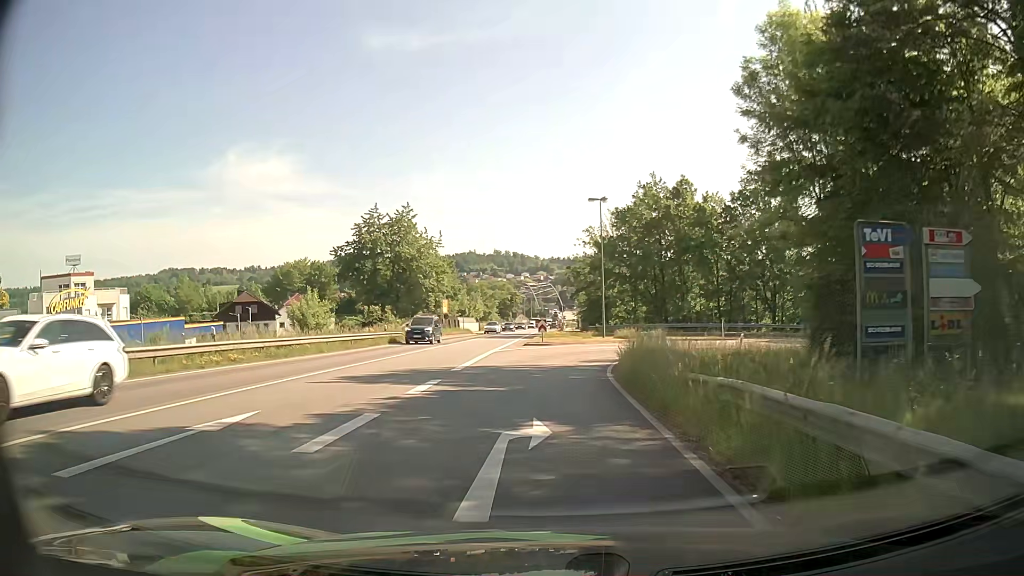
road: primary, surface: asphalt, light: Day
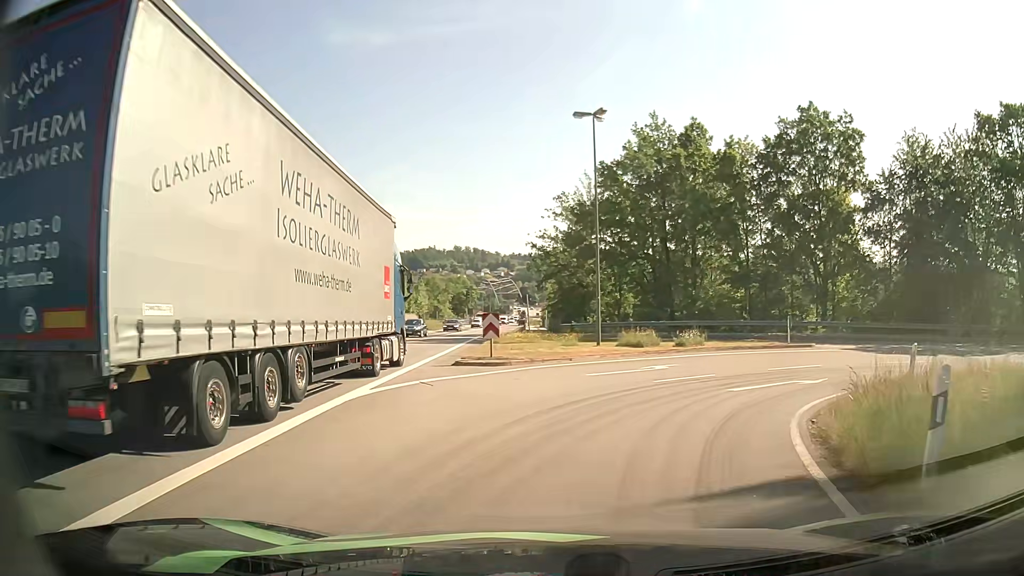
(0.0, +19.6) m; +2°
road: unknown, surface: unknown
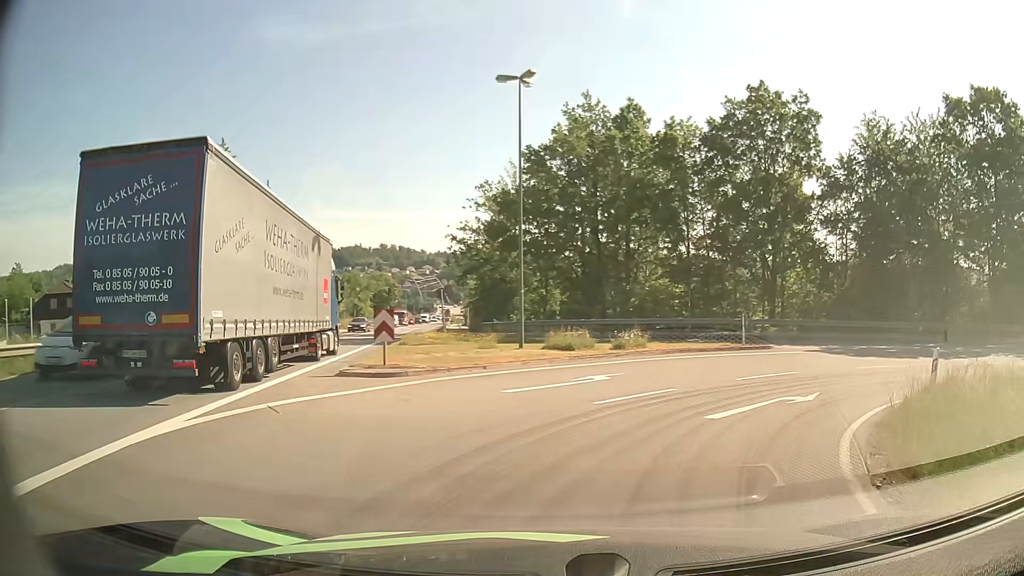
(+0.2, +4.3) m; +8°
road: primary_link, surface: asphalt
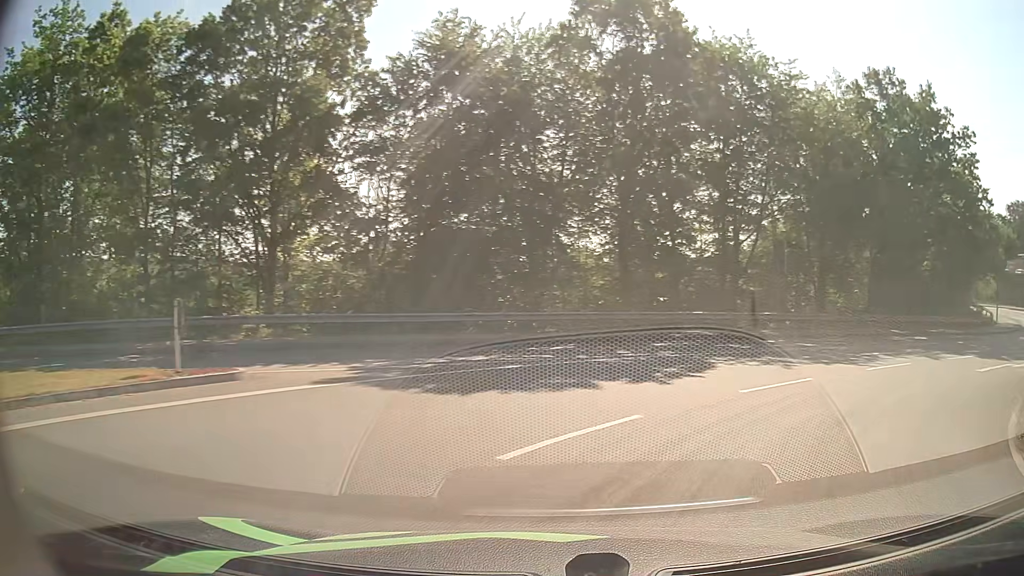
(+4.4, +14.7) m; +38°
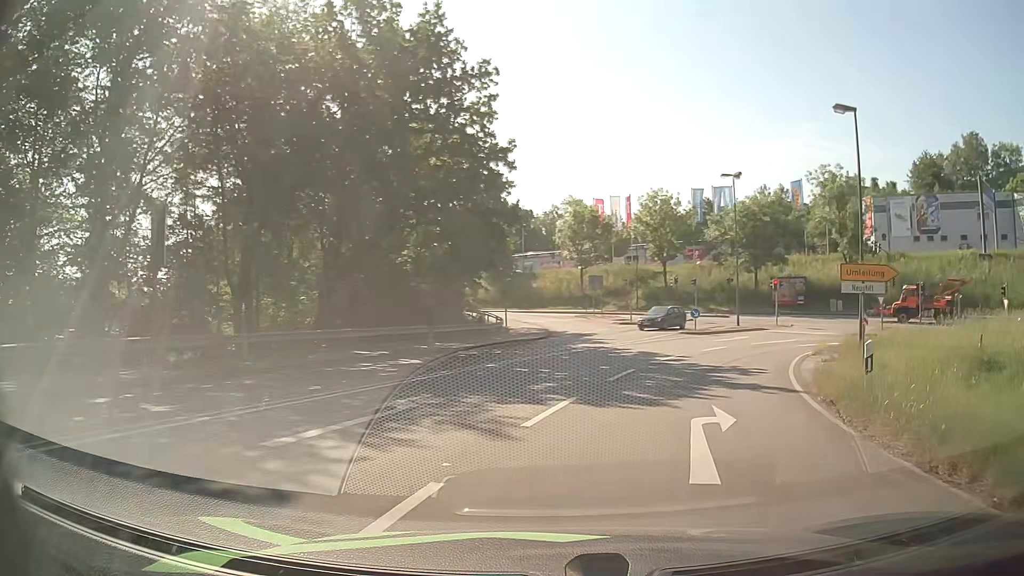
(+6.0, +12.6) m; +48°
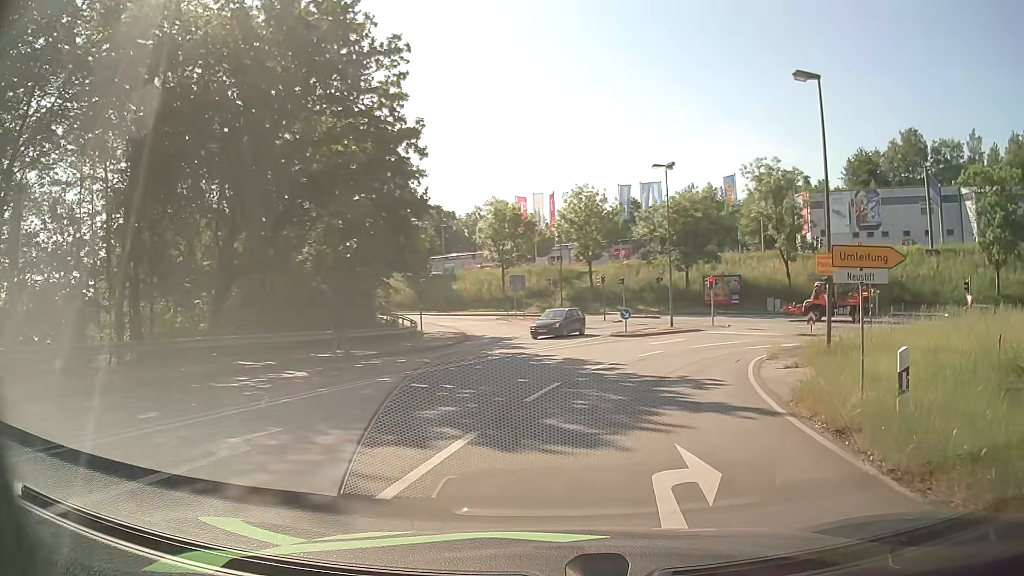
(+0.2, +3.3) m; +6°
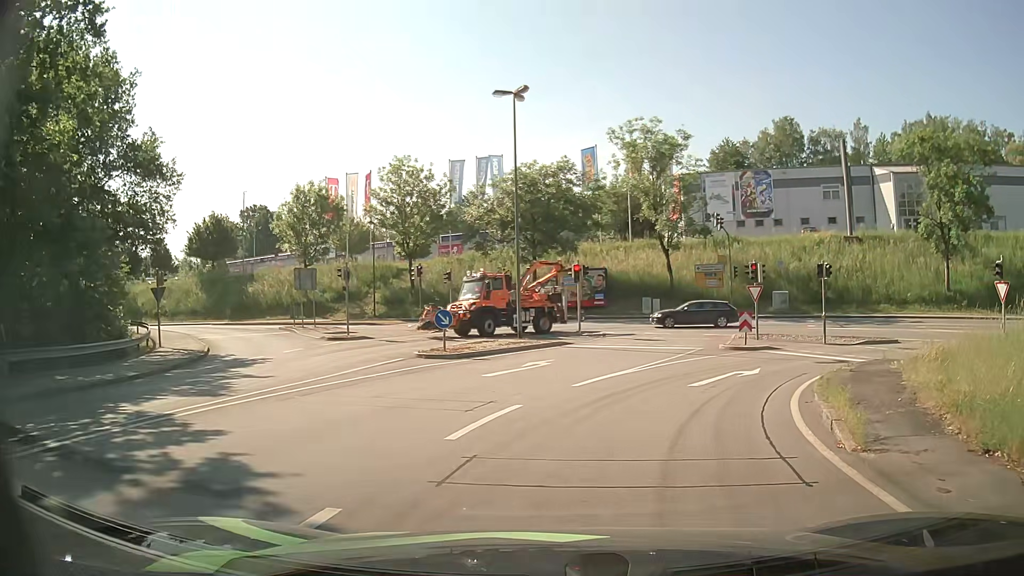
(+1.8, +14.9) m; +14°
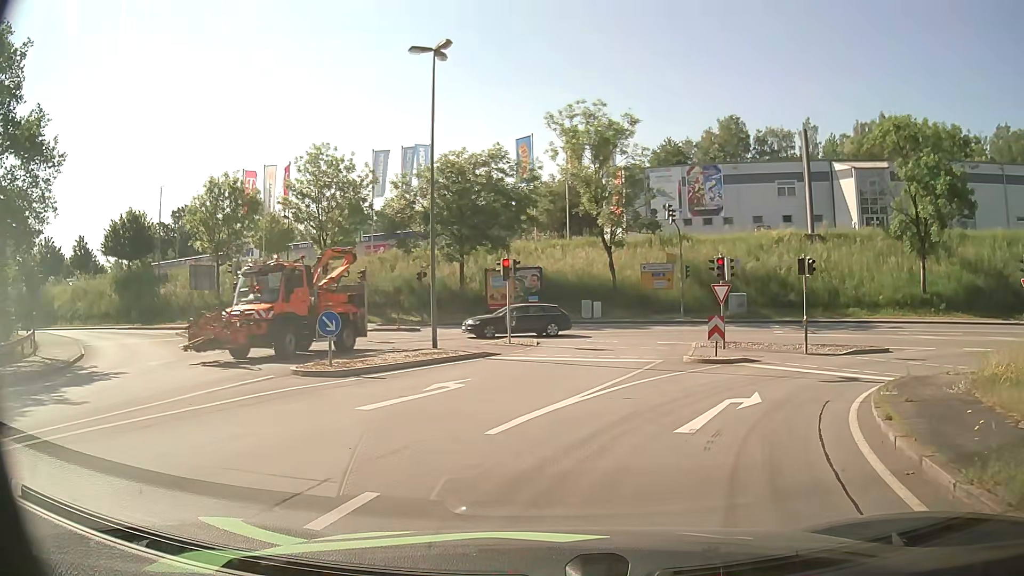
(+0.2, +5.1) m; +5°
(+1, +10) (+7, +18) (+16, +23) (+26, +23) (+35, +19) (+43, +13) (+50, +6) (+56, -1) (+62, -9) (+68, -18) m
